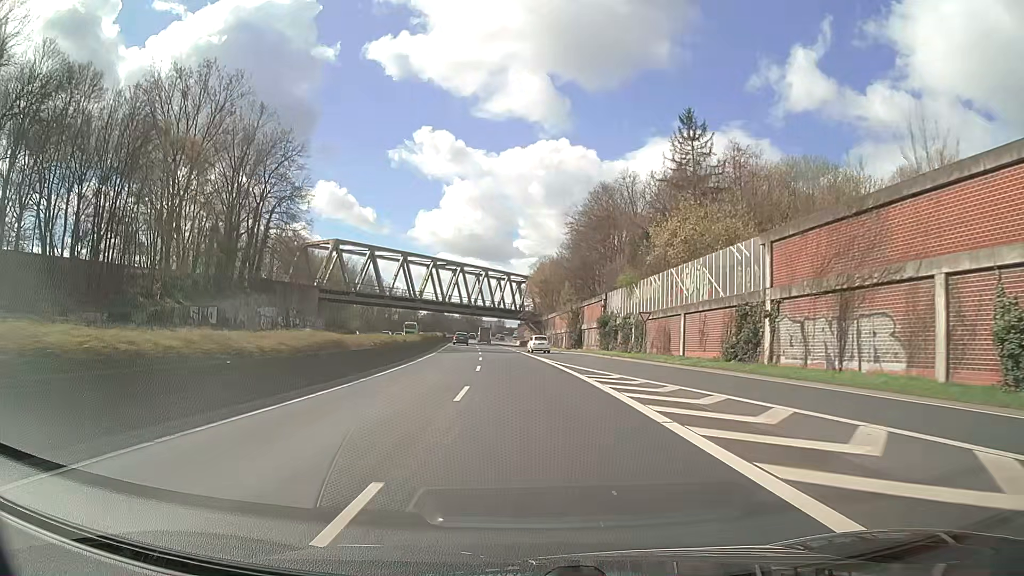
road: trunk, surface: asphalt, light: Day
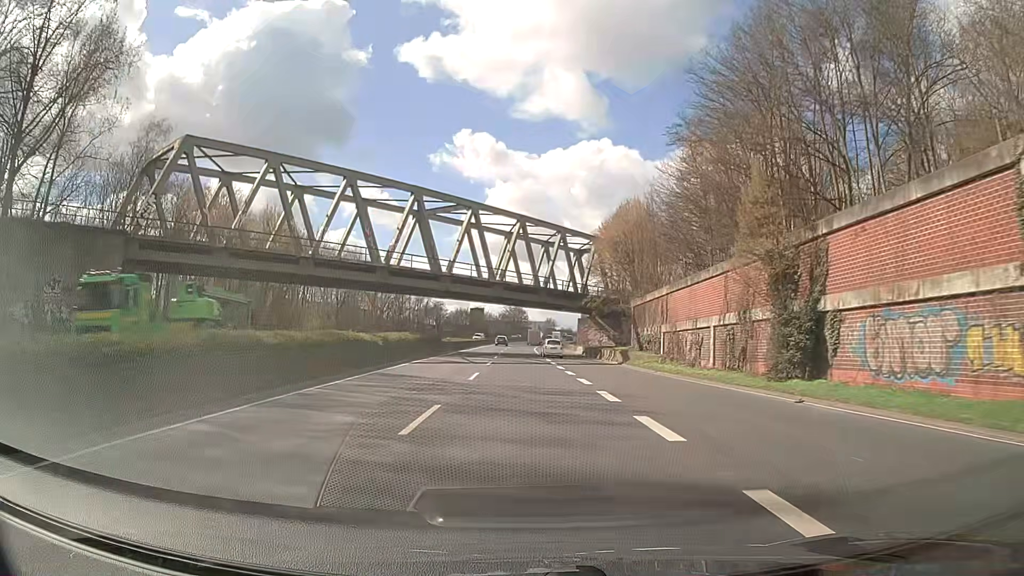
(-2.1, +53.8) m; -4°
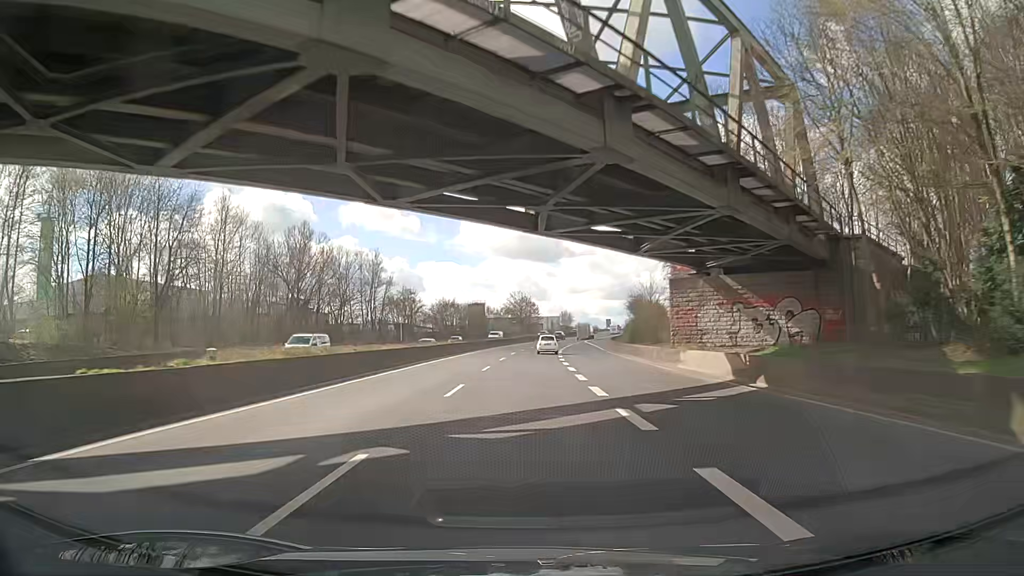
(-0.5, +53.9) m; -1°
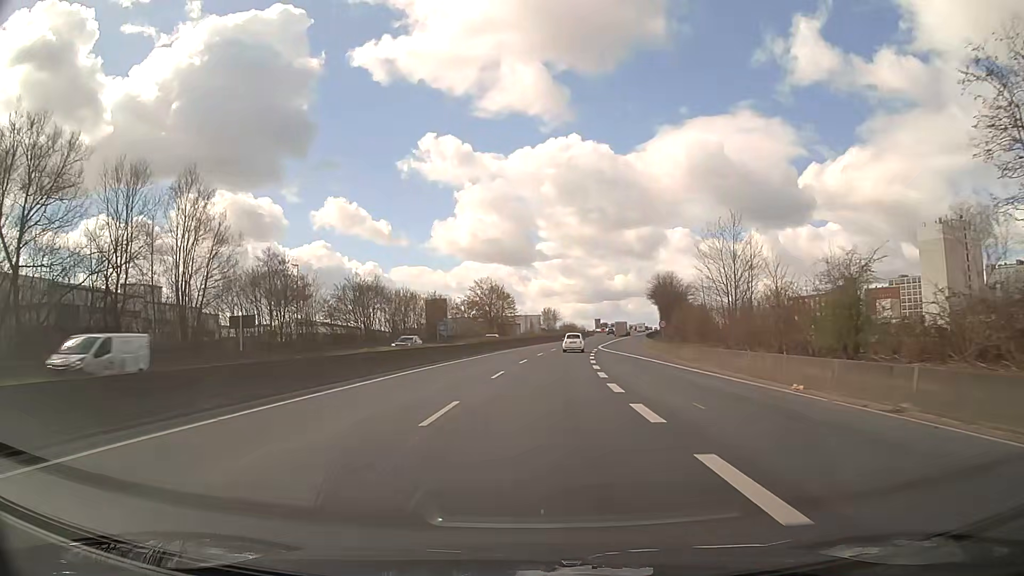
(+1.3, +53.8) m; +2°
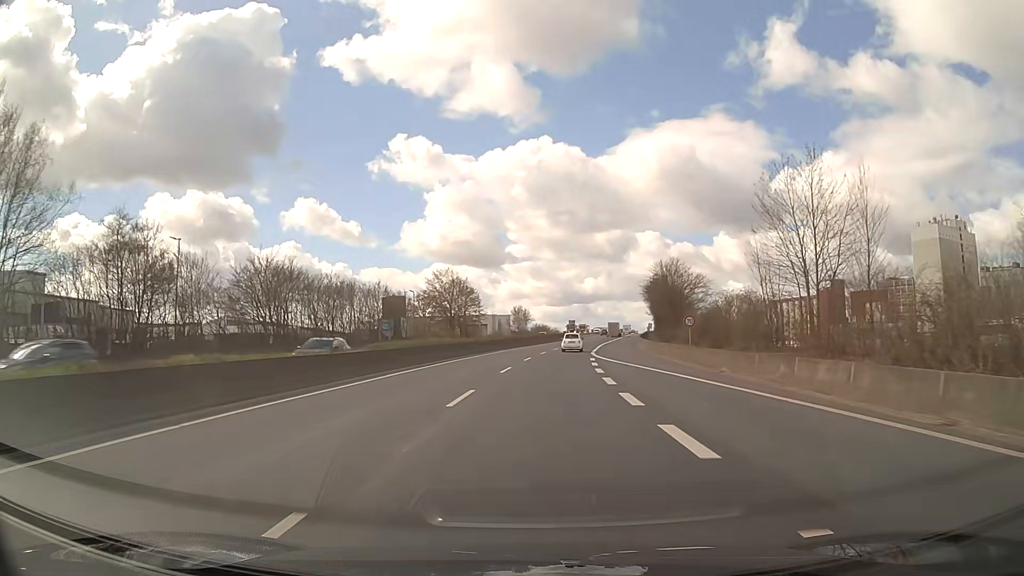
(+0.4, +21.4) m; +2°
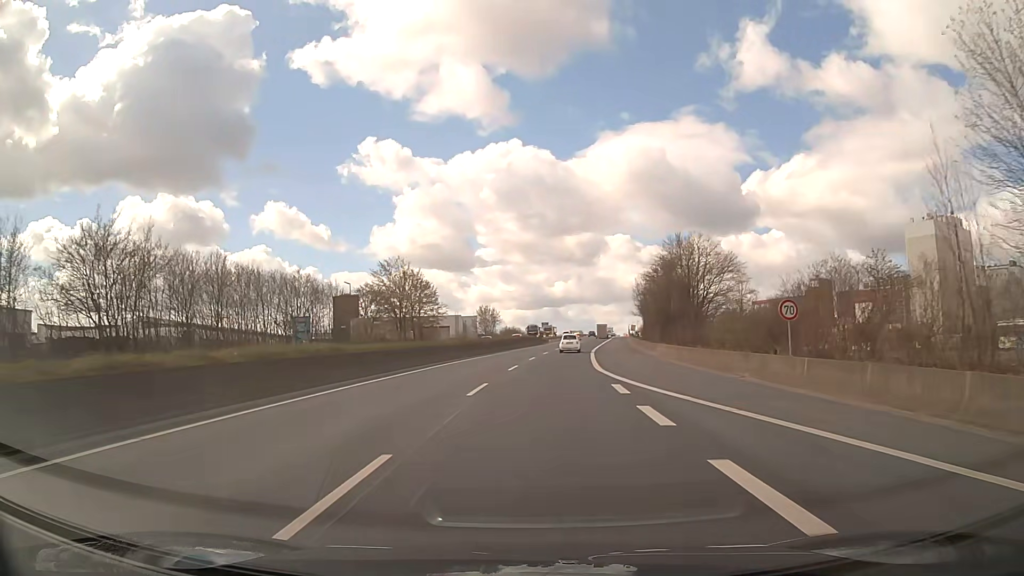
(+0.4, +21.4) m; +2°
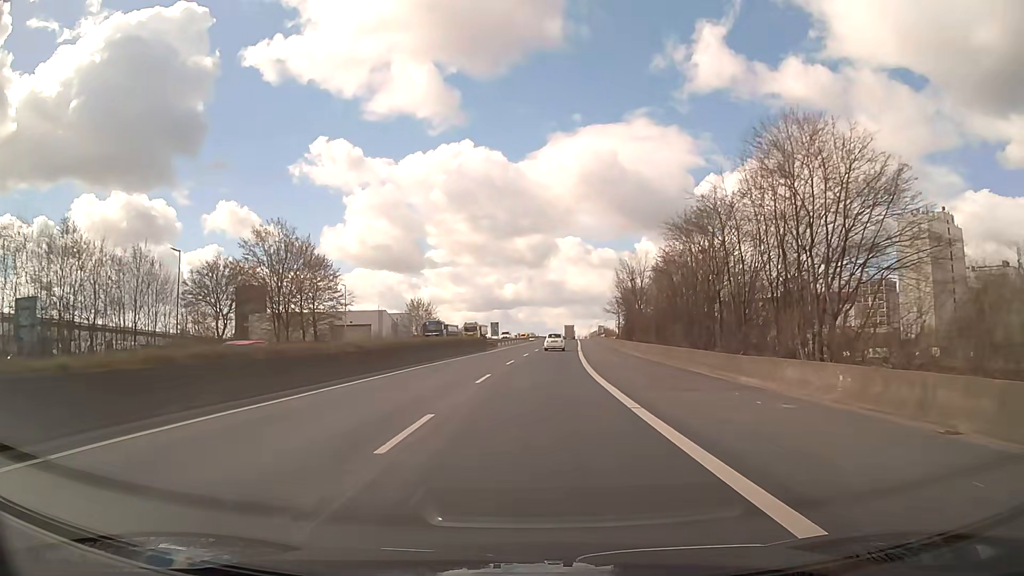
(+1.1, +32.1) m; +4°
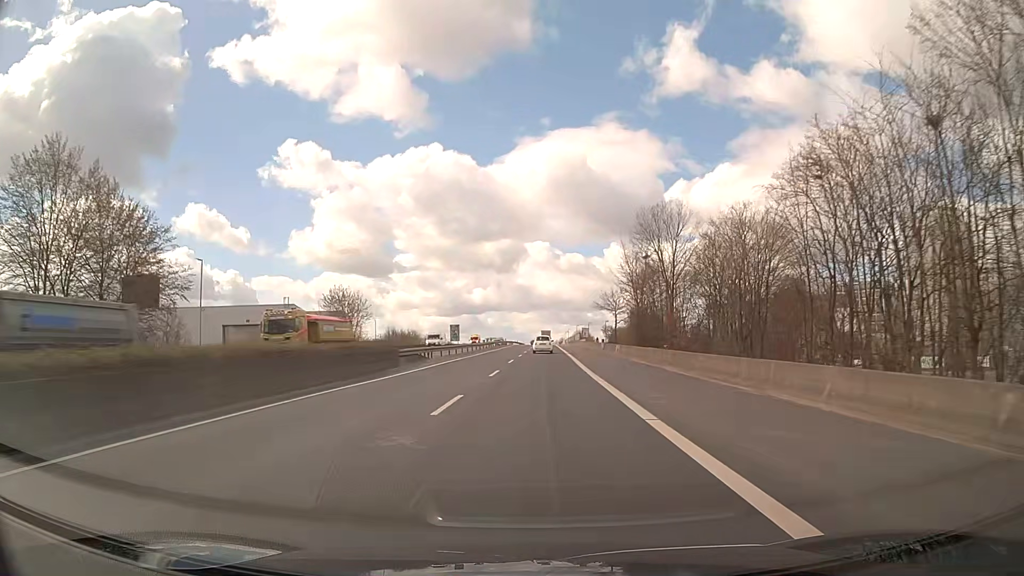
(+0.7, +32.2) m; +3°
(0, +10) (0, +20) (0, +30) (+1, +40) (+1, +50) (+1, +60) (+1, +70) (+2, +80) (+2, +90) (+2, +100) m
